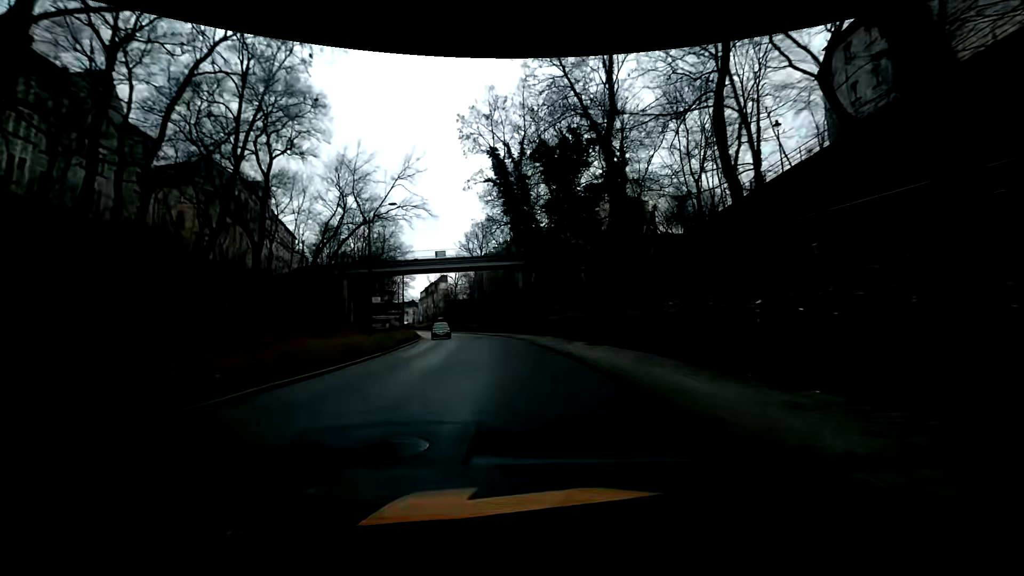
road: primary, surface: asphalt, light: Day
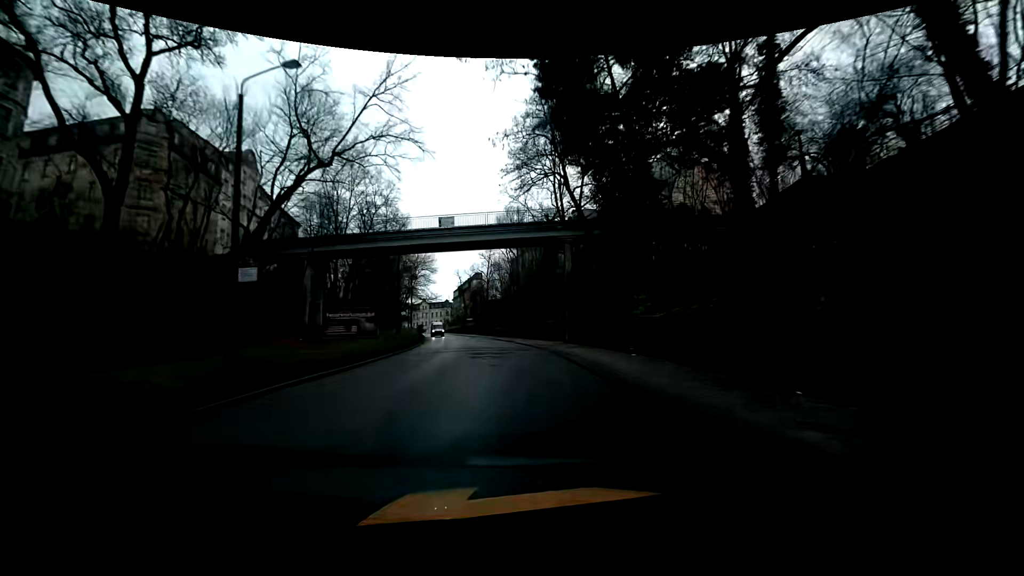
(-1.0, +20.2) m; -5°
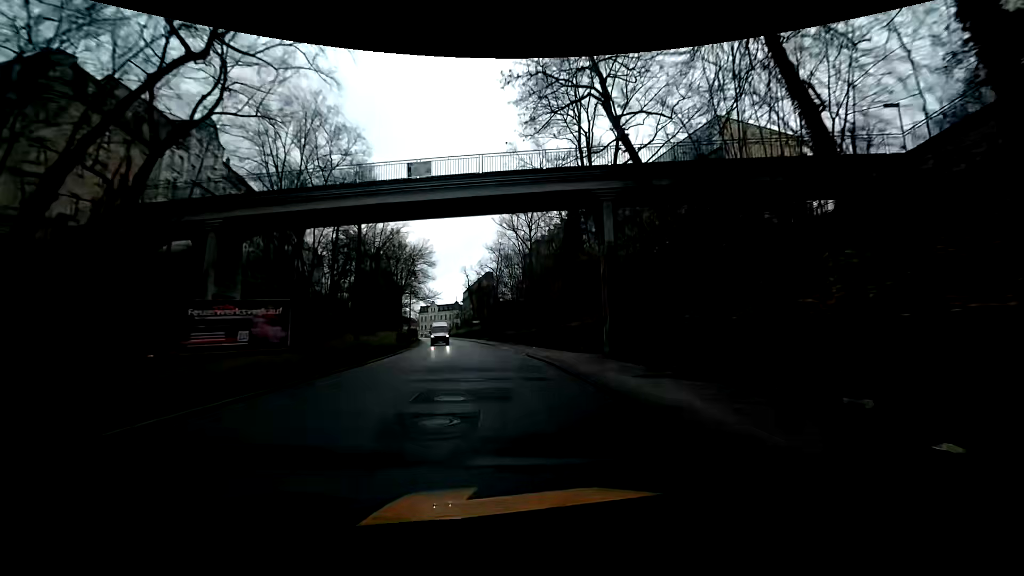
(-0.3, +13.8) m; -2°
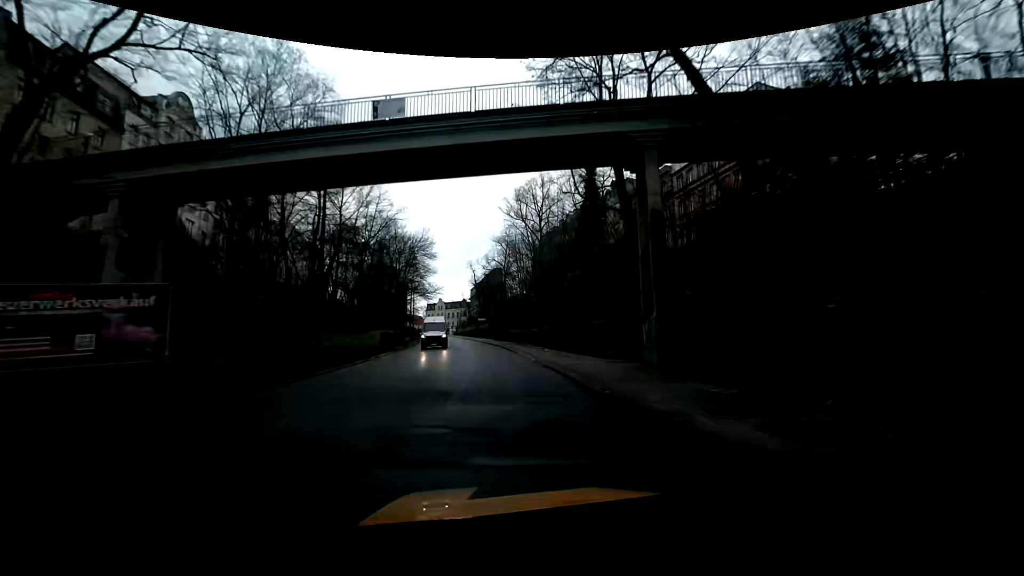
(0.0, +7.0) m; 0°
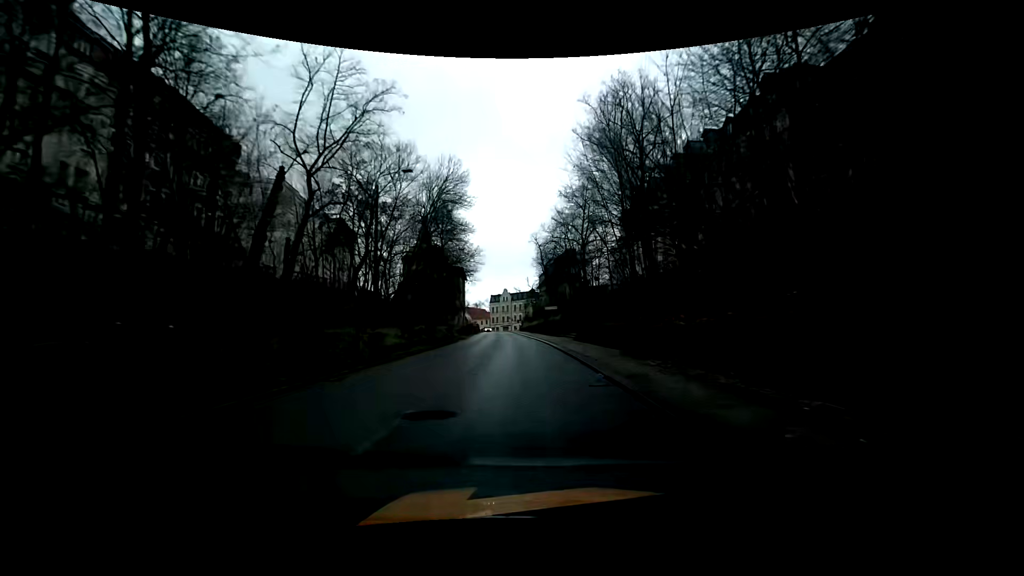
(-2.4, +28.2) m; -8°
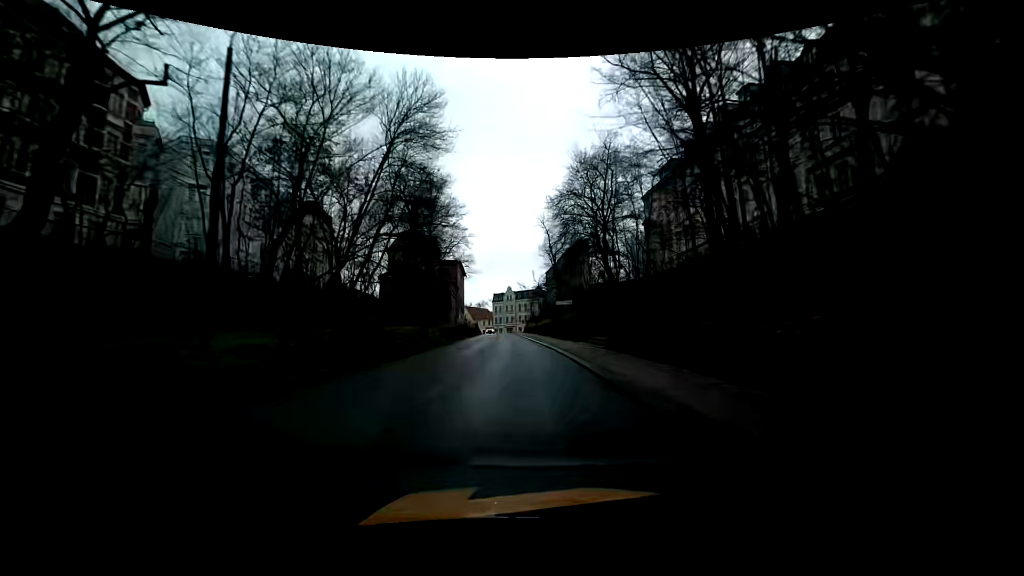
(-0.1, +14.5) m; -1°
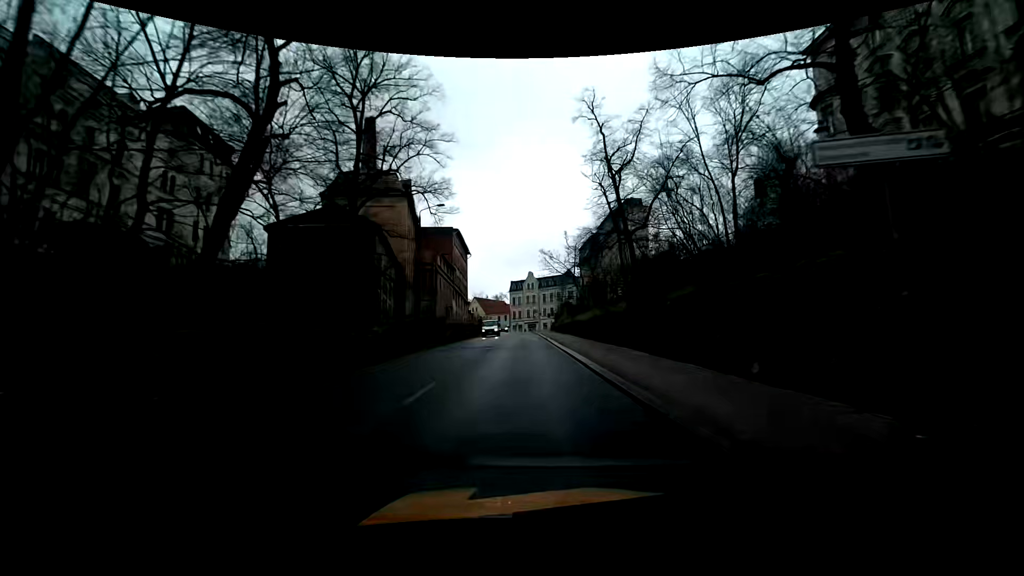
(-0.8, +36.6) m; -2°
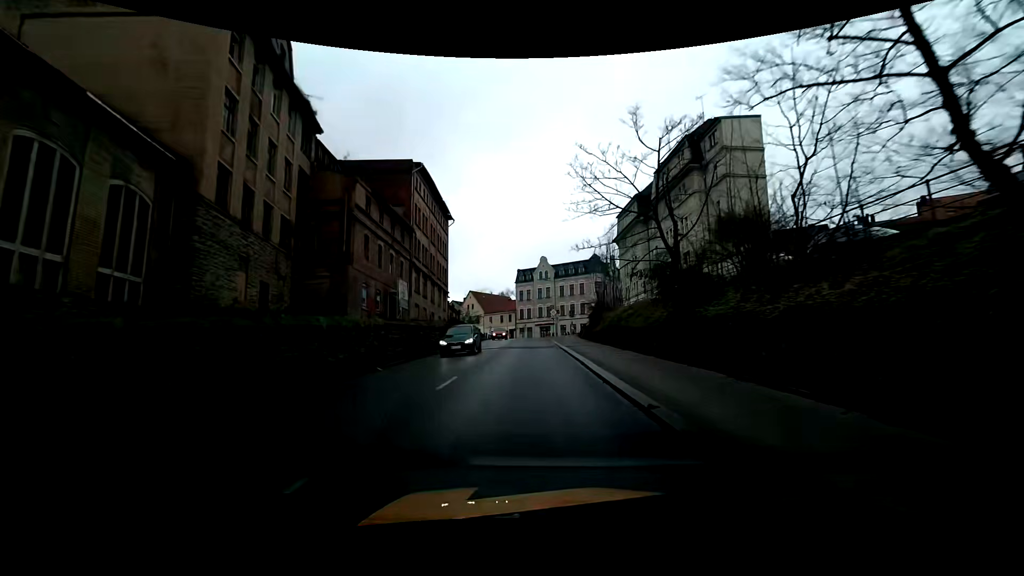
(-0.5, +33.6) m; -1°
(0, +10) (0, +20) (0, +30) (0, +40) (-1, +50) (-1, +60) (-1, +70) (-2, +80) (-5, +89) (-11, +97) m
